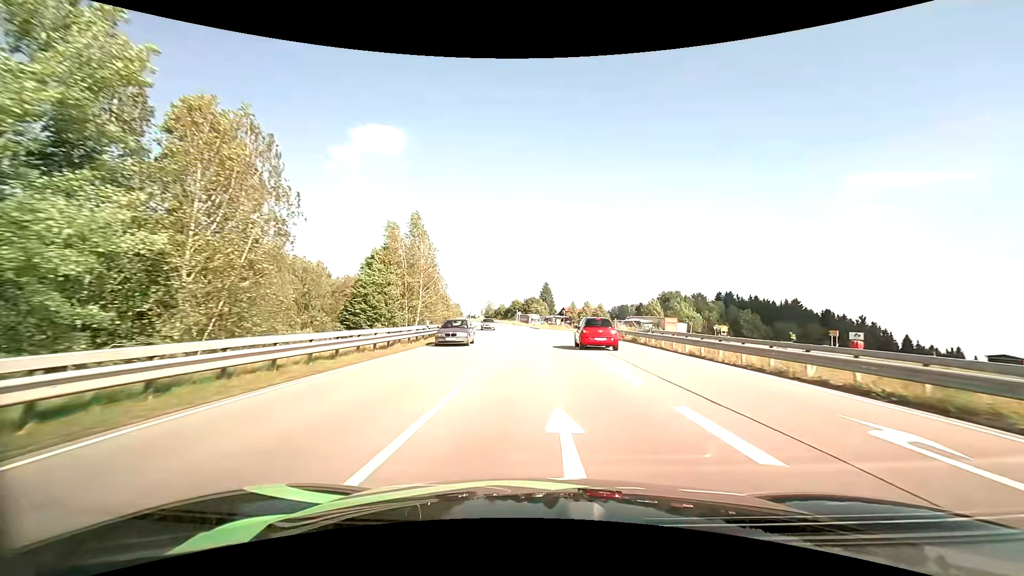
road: primary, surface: asphalt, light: Day
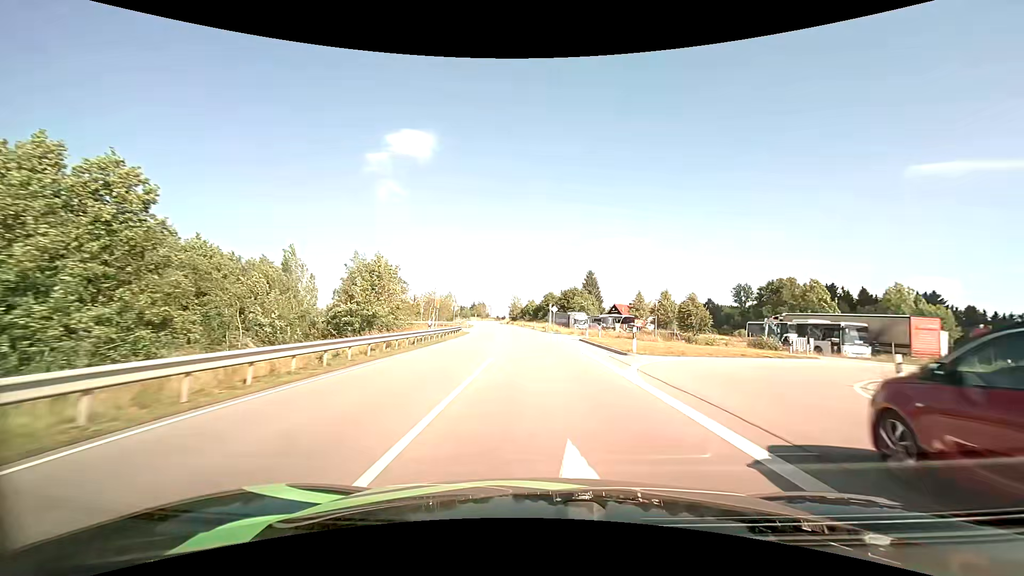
(-1.7, +52.6) m; -4°
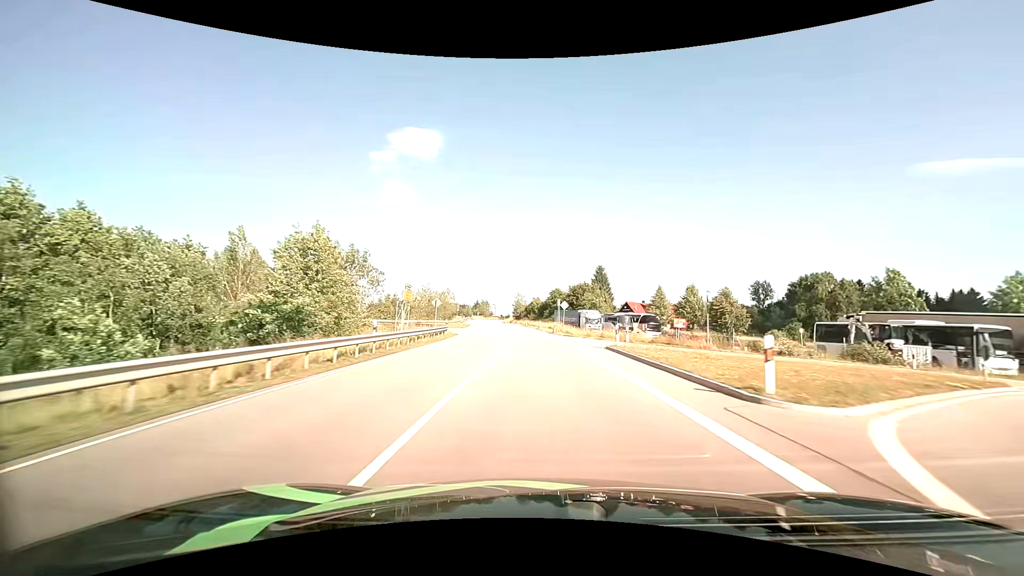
(0.0, +11.4) m; 0°
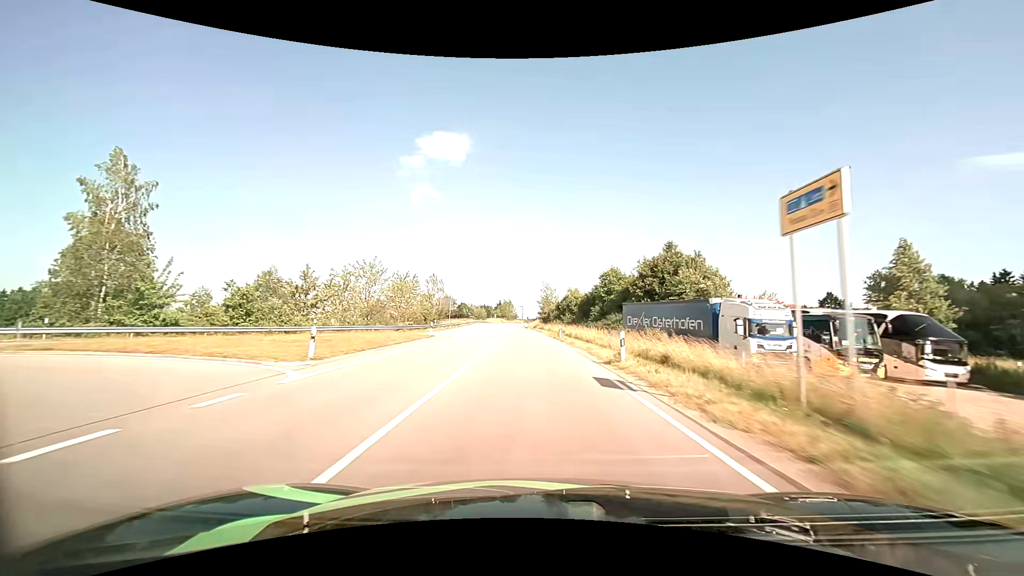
(-1.3, +48.6) m; -3°
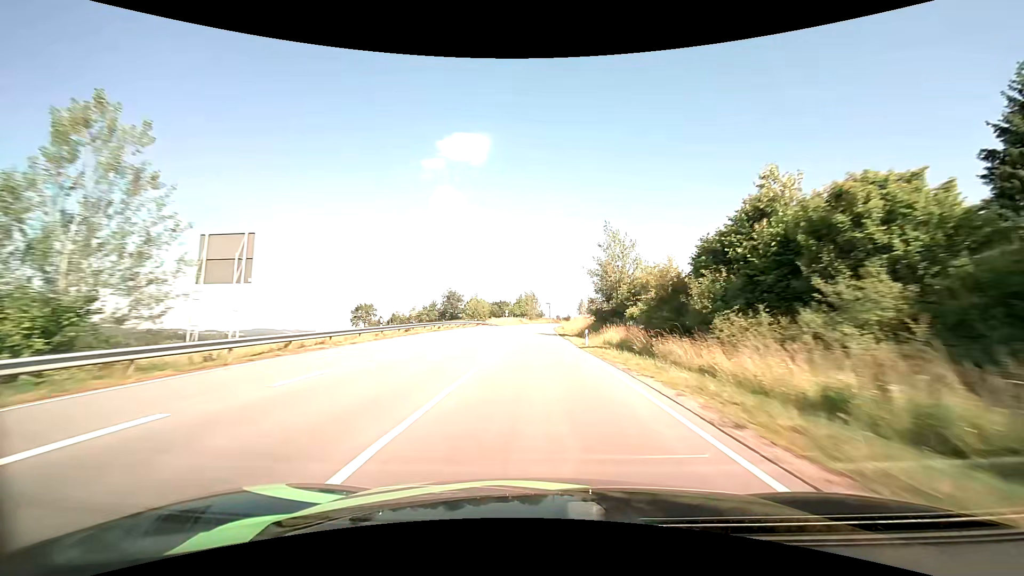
(-2.6, +66.9) m; -3°
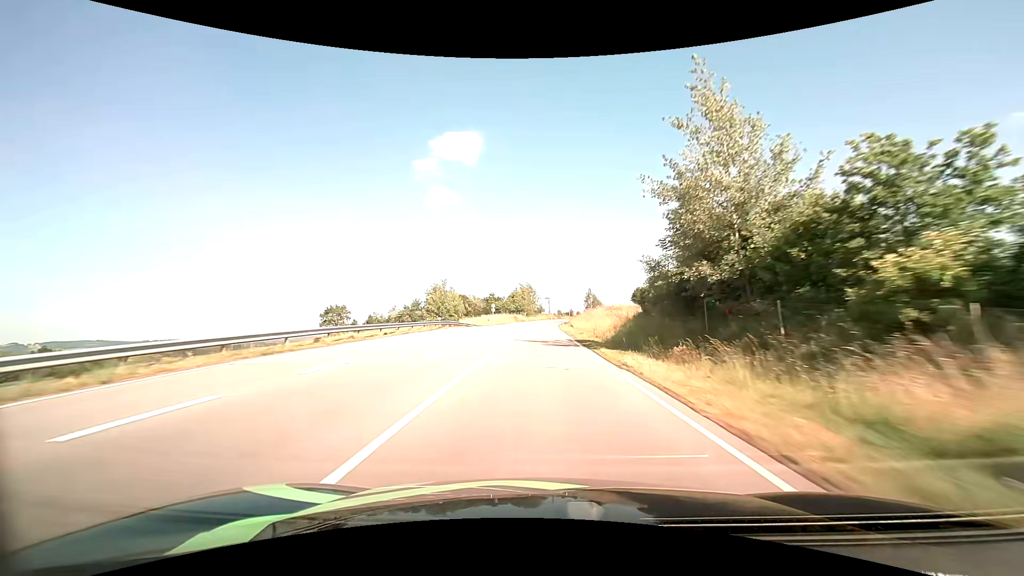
(+0.1, +28.6) m; 0°
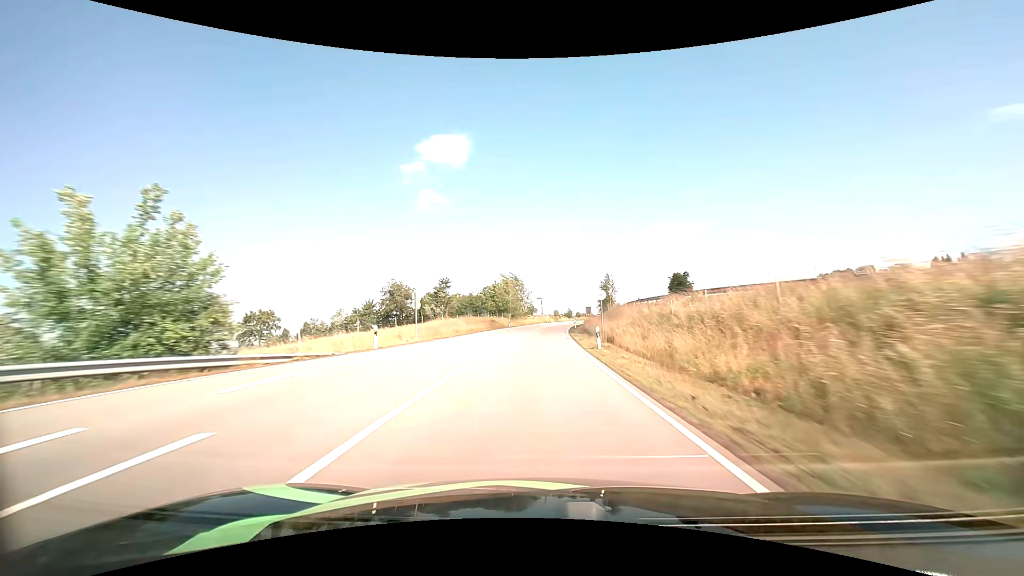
(+0.1, +44.8) m; +1°
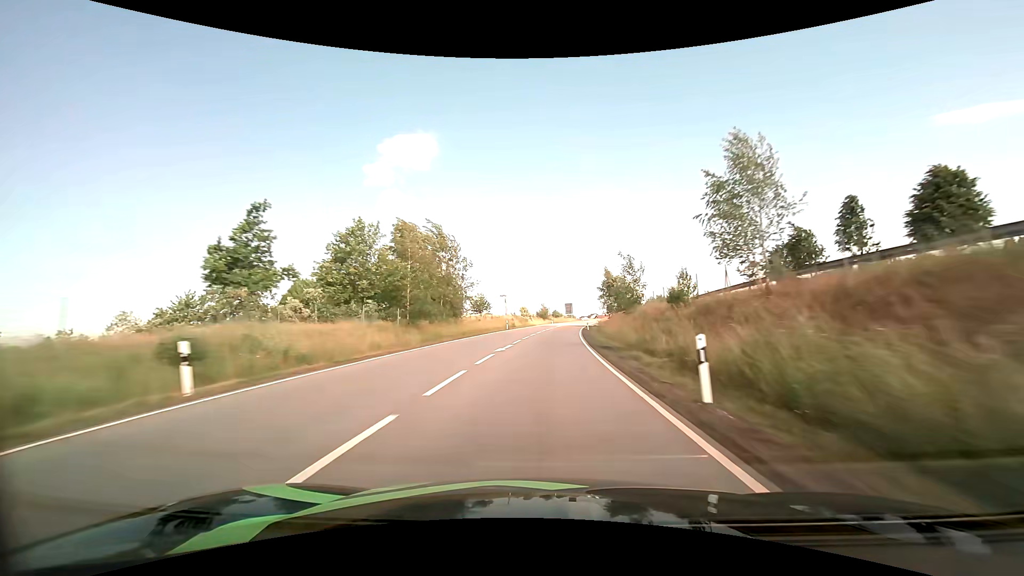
(+1.7, +63.1) m; +4°
(0, +10) (0, +20) (+1, +30) (+1, +40) (+2, +50) (+3, +60) (+4, +70) (+5, +80) (+7, +90) (+9, +100) m
